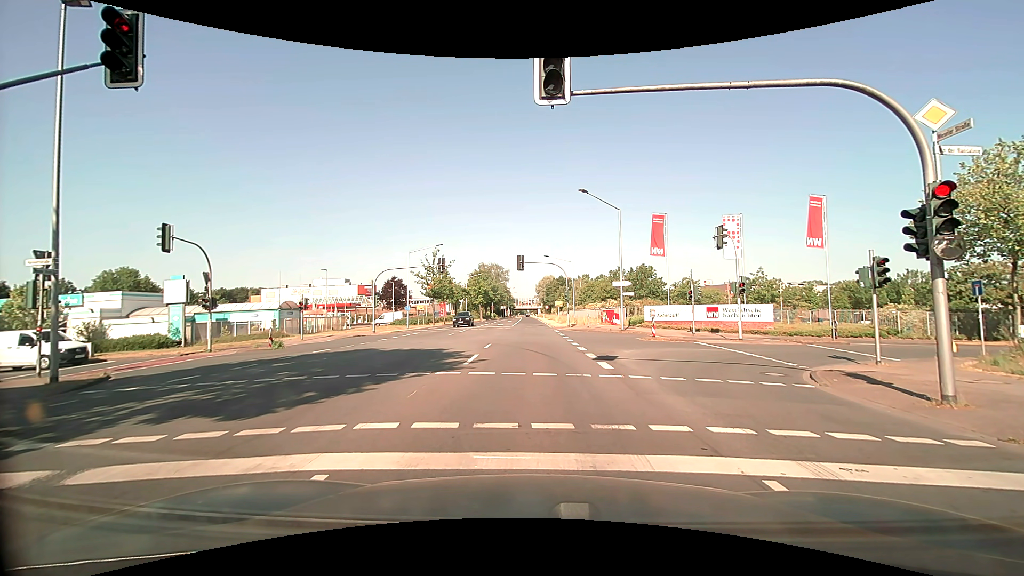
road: secondary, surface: asphalt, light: Day
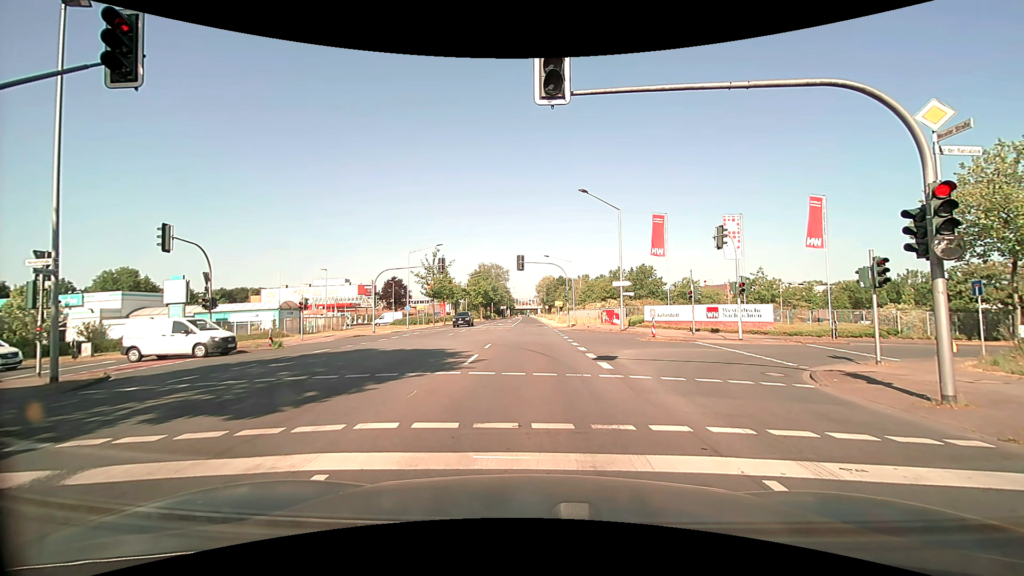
(0.0, 0.0) m; 0°
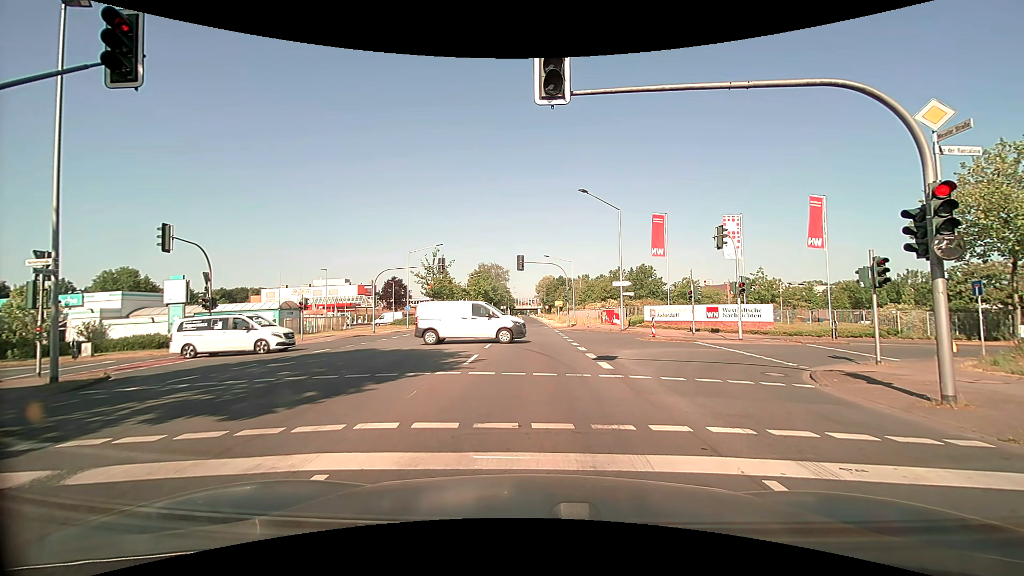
(0.0, 0.0) m; 0°
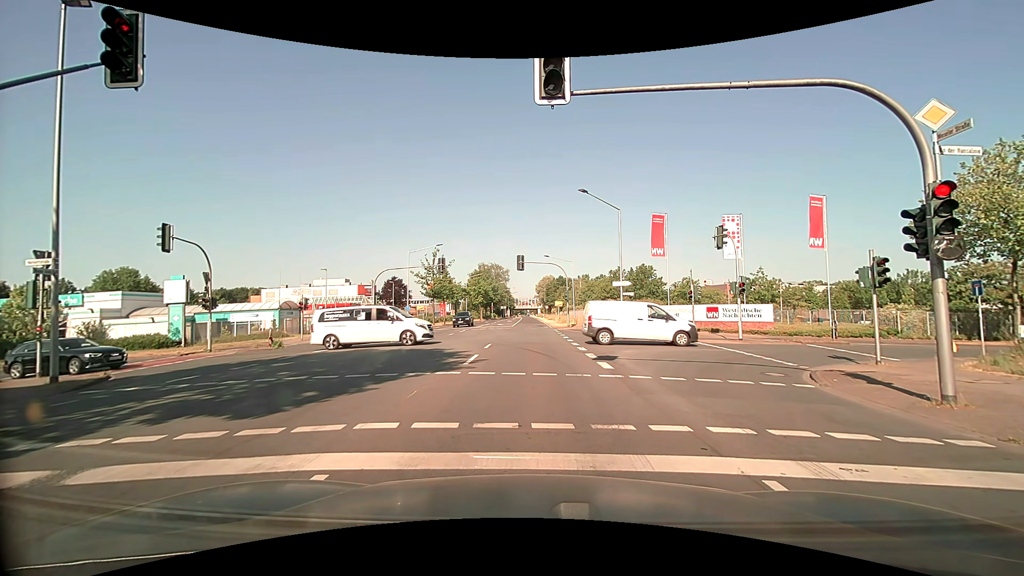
(0.0, 0.0) m; 0°
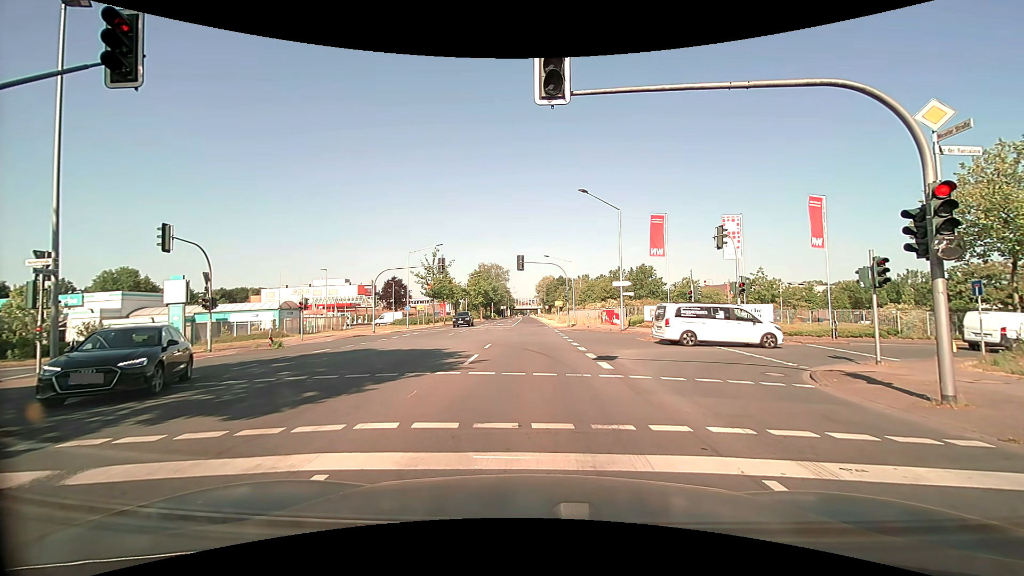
(0.0, 0.0) m; 0°
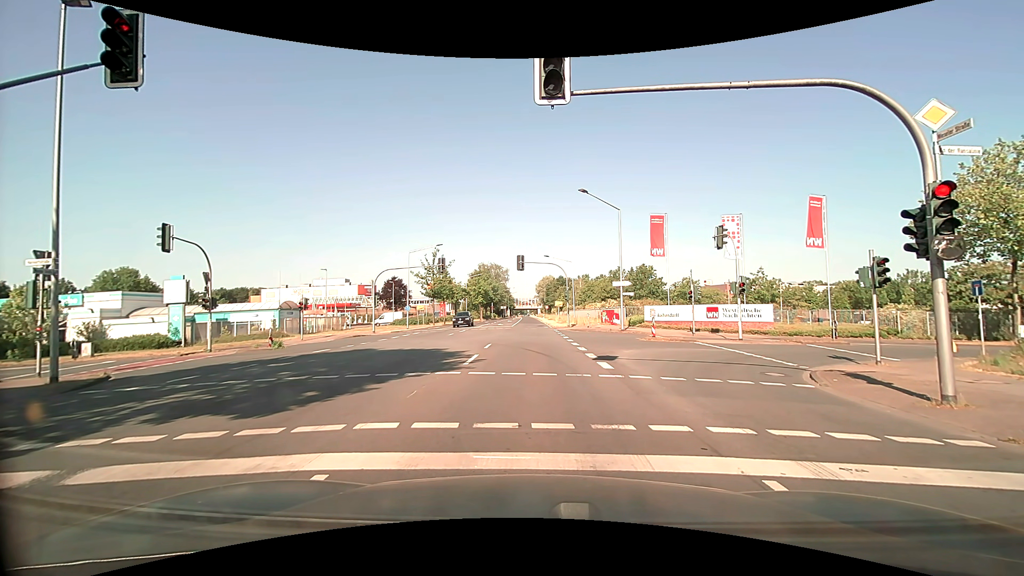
(0.0, 0.0) m; 0°
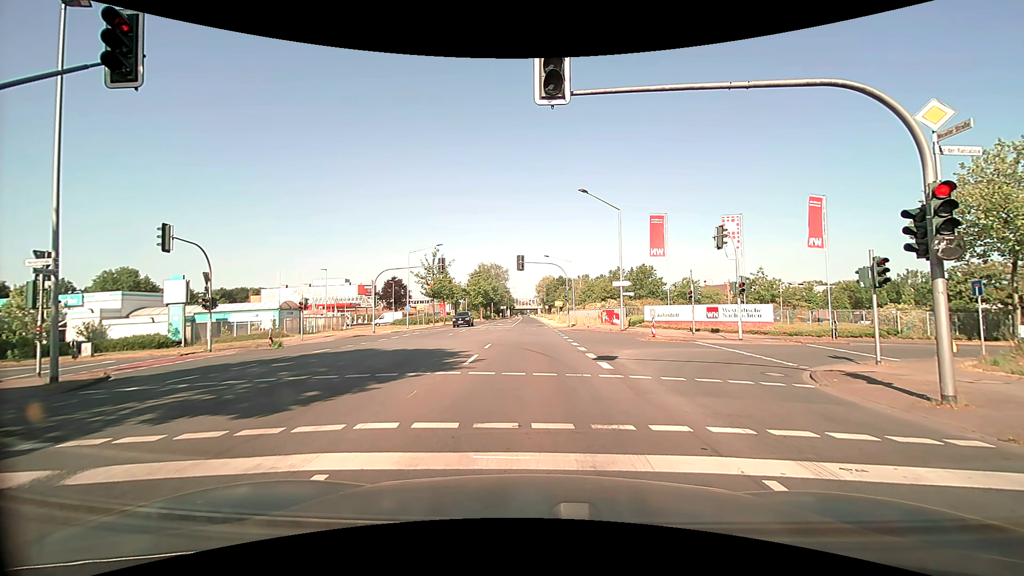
(0.0, 0.0) m; 0°
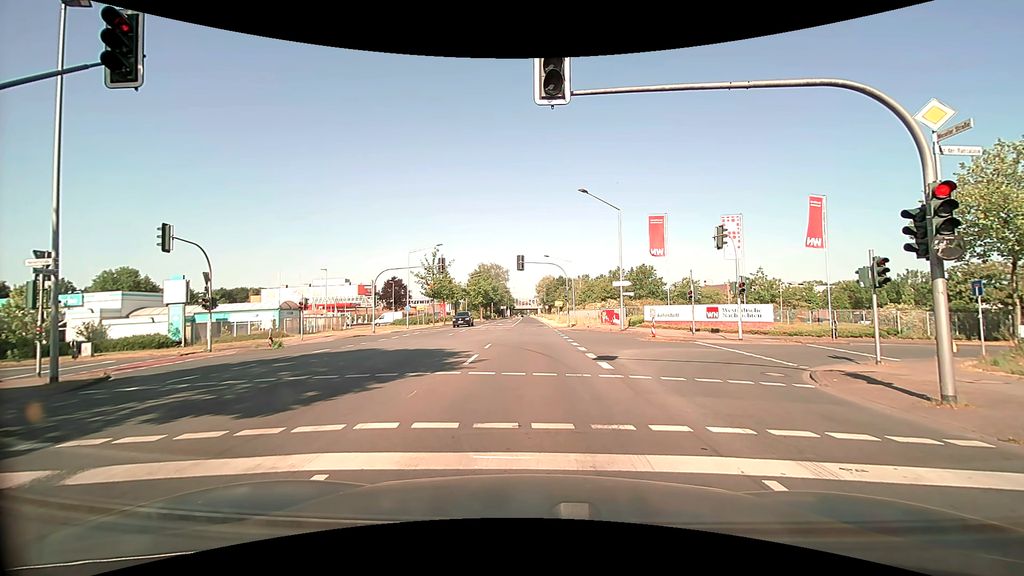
(0.0, 0.0) m; 0°
(0, +10) (0, +20) (0, +30) (+1, +40) (+1, +50) (+1, +60) (+1, +70) (+1, +80) (+1, +90) (+1, +100) m
